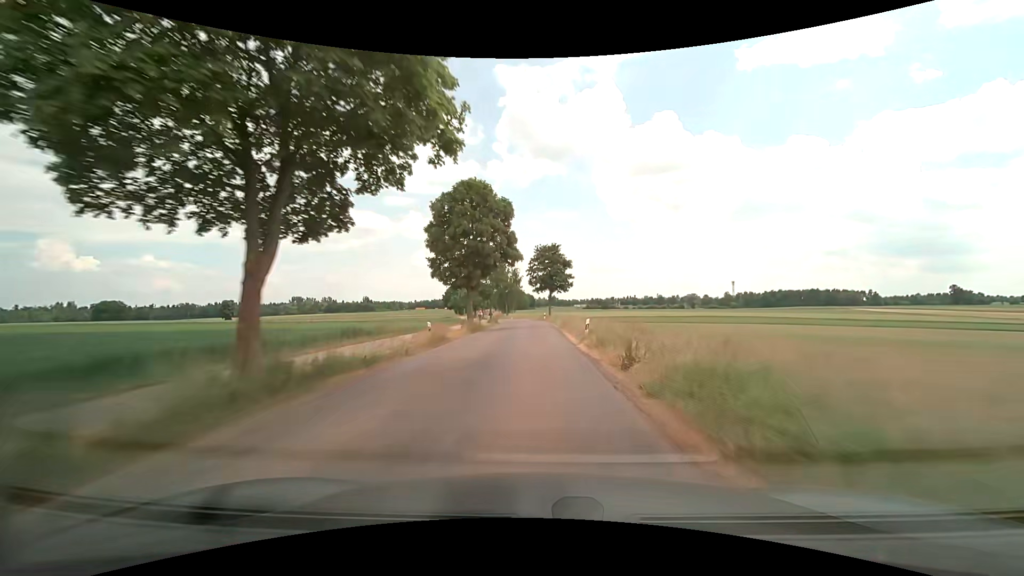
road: unclassified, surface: asphalt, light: Day
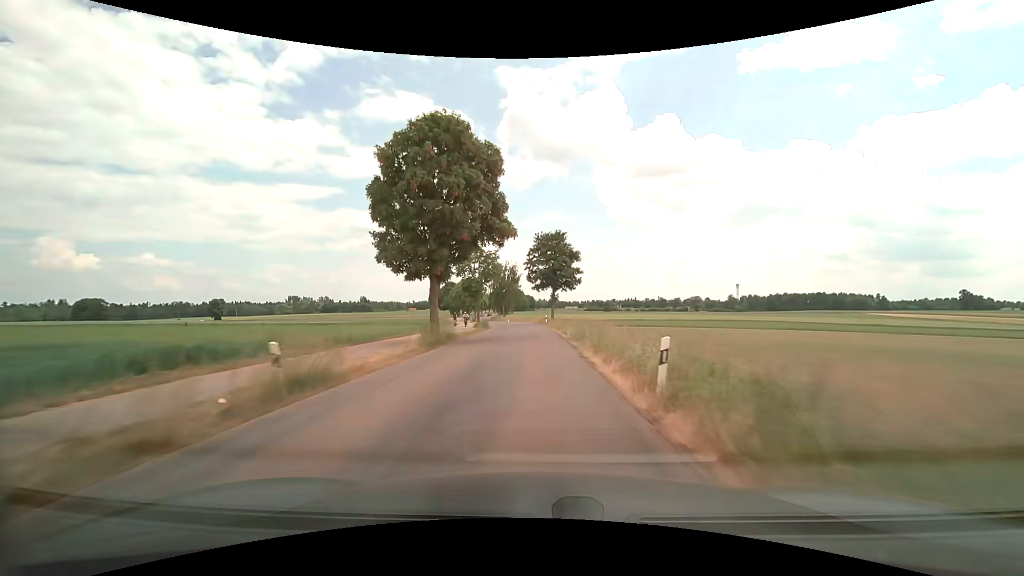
(0.0, +13.0) m; 0°
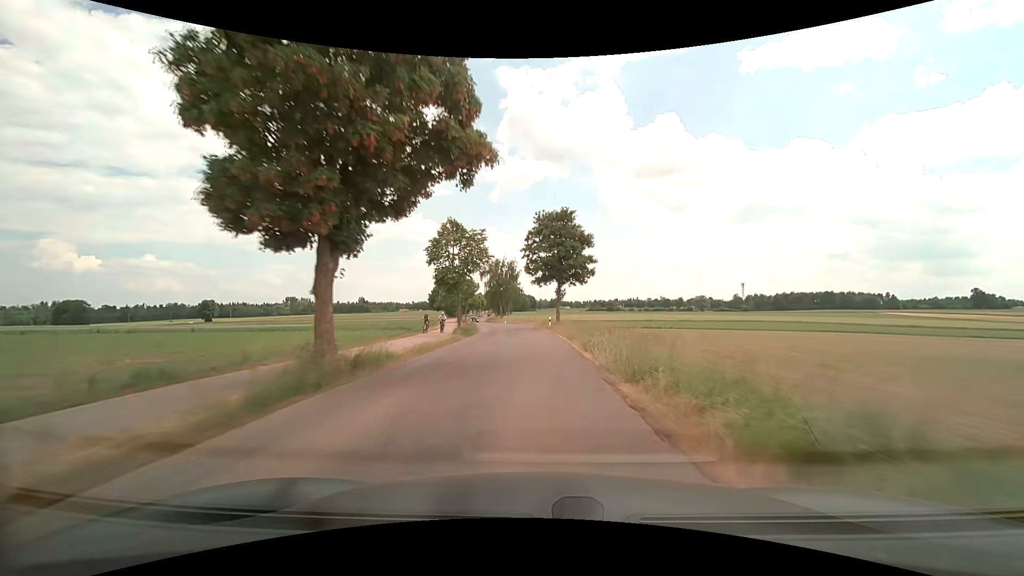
(0.0, +12.7) m; 0°
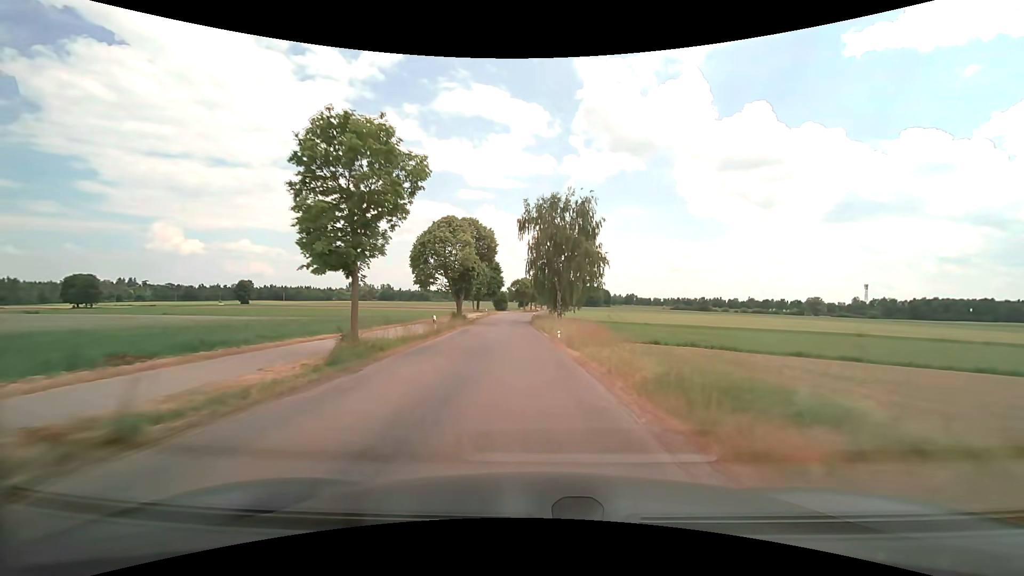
(-2.4, +60.4) m; -7°
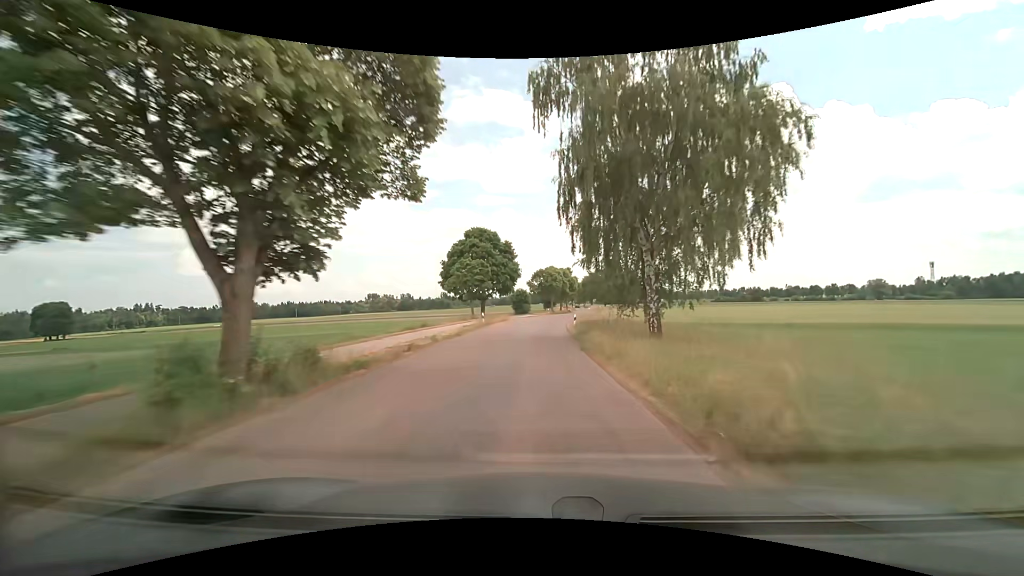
(-1.4, +35.5) m; -3°
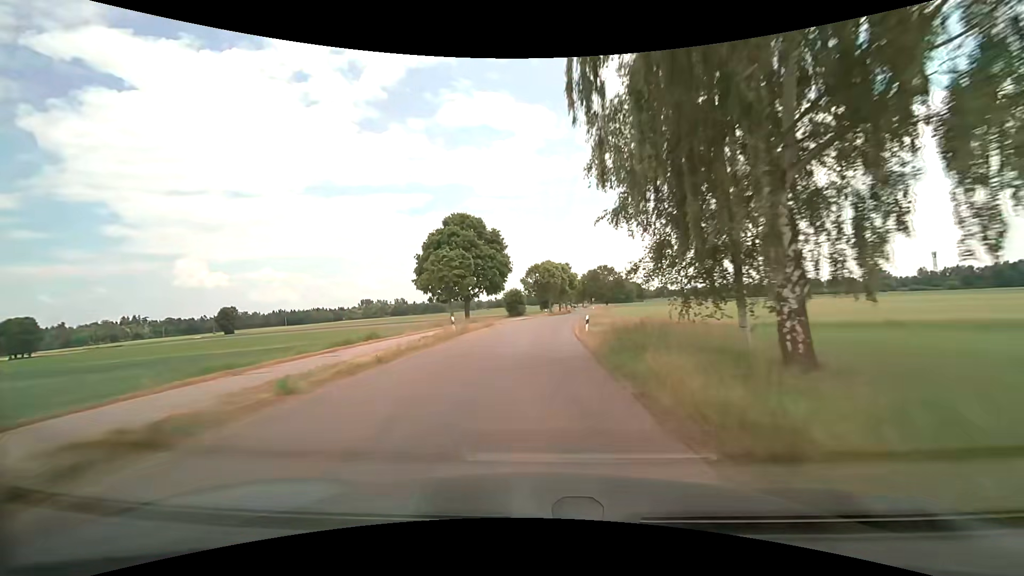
(0.0, +12.1) m; 0°
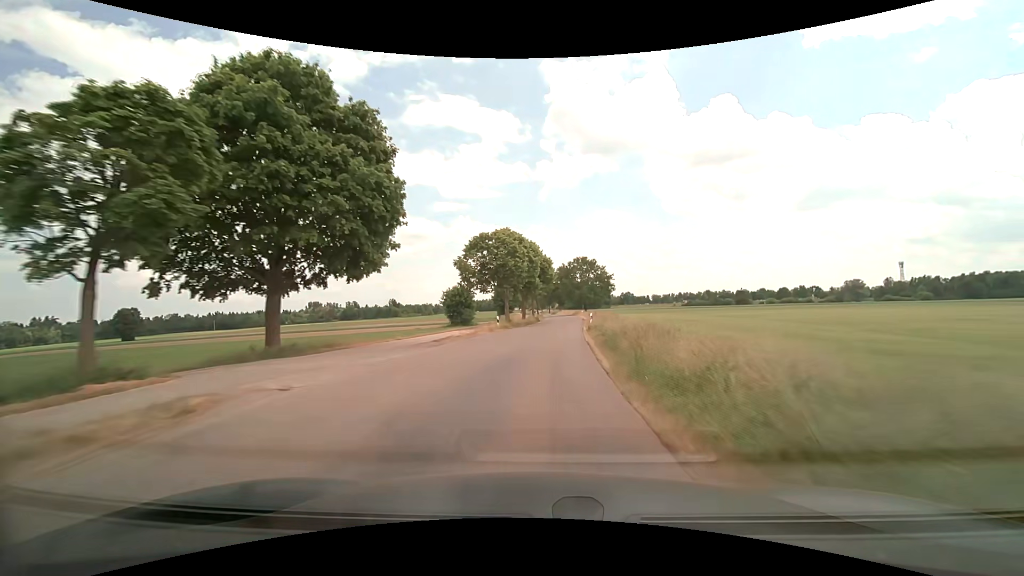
(+1.2, +36.2) m; +5°
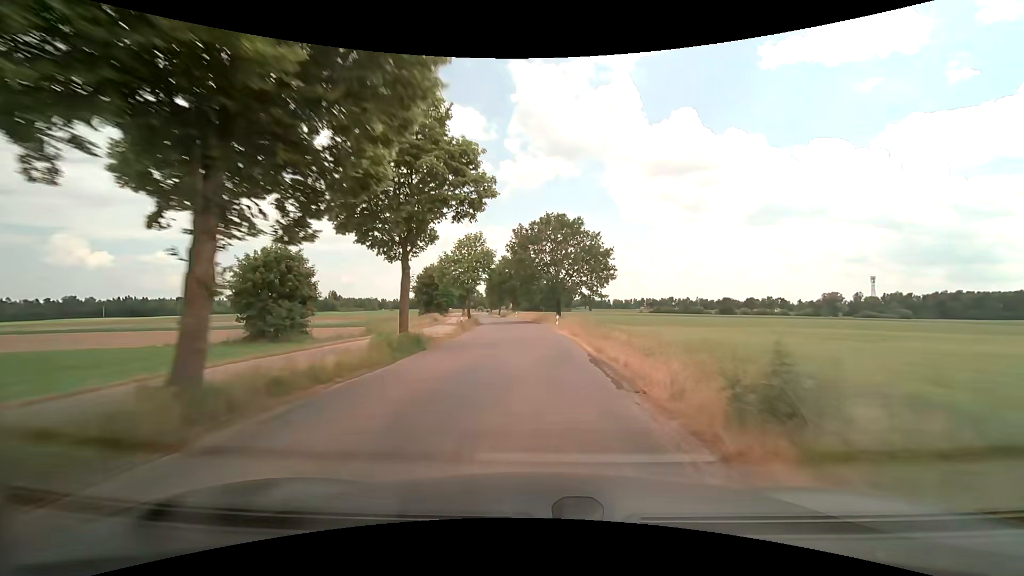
(+2.6, +48.1) m; +4°
(0, +10) (0, +20) (0, +30) (-1, +40) (-1, +50) (-2, +60) (-3, +70) (-5, +80) (-6, +90) (-8, +100) m
